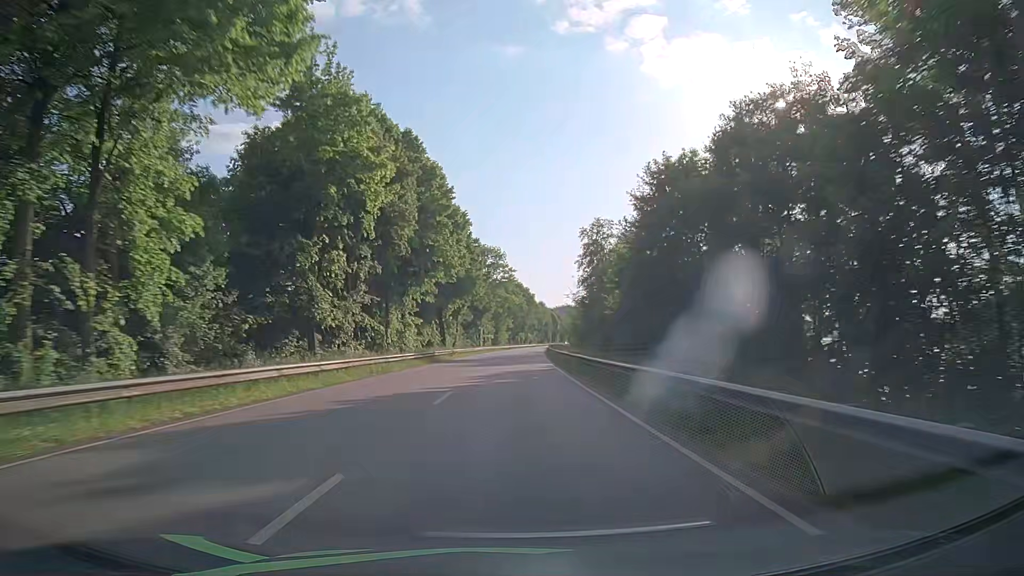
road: primary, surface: asphalt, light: Day
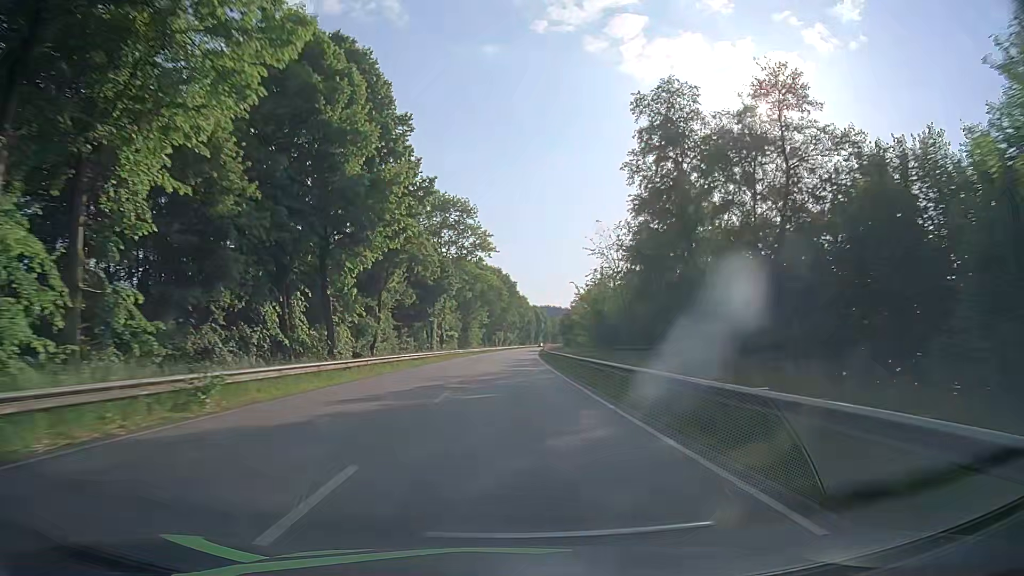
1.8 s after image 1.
(+0.7, +47.6) m; +2°
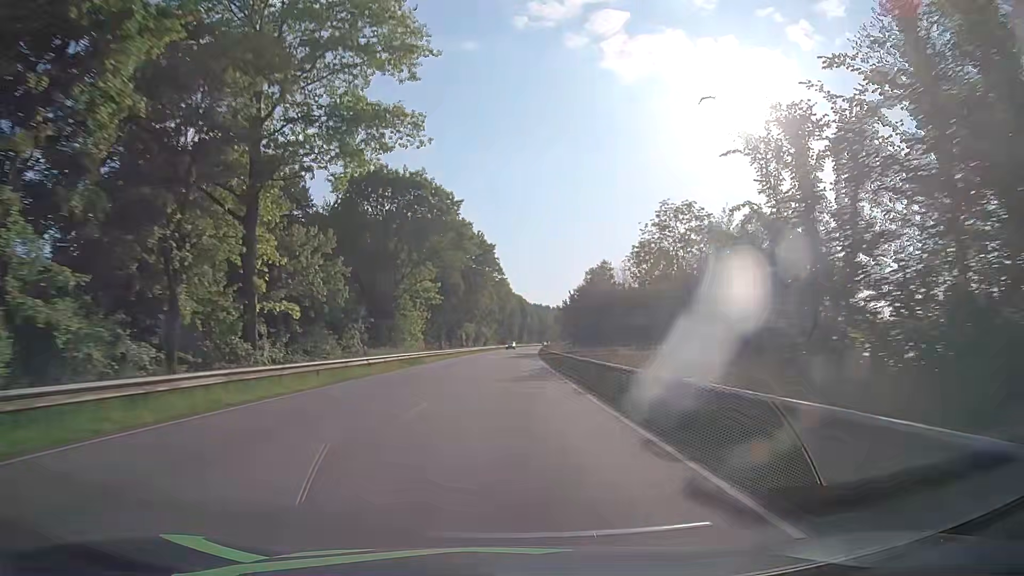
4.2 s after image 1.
(+1.0, +63.4) m; +2°
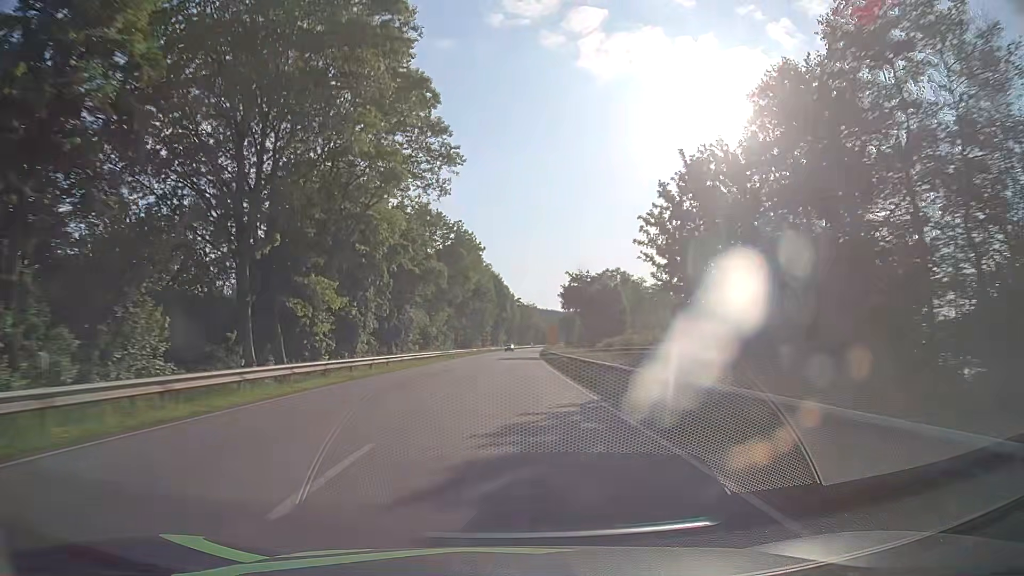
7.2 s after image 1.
(+1.4, +79.3) m; +2°
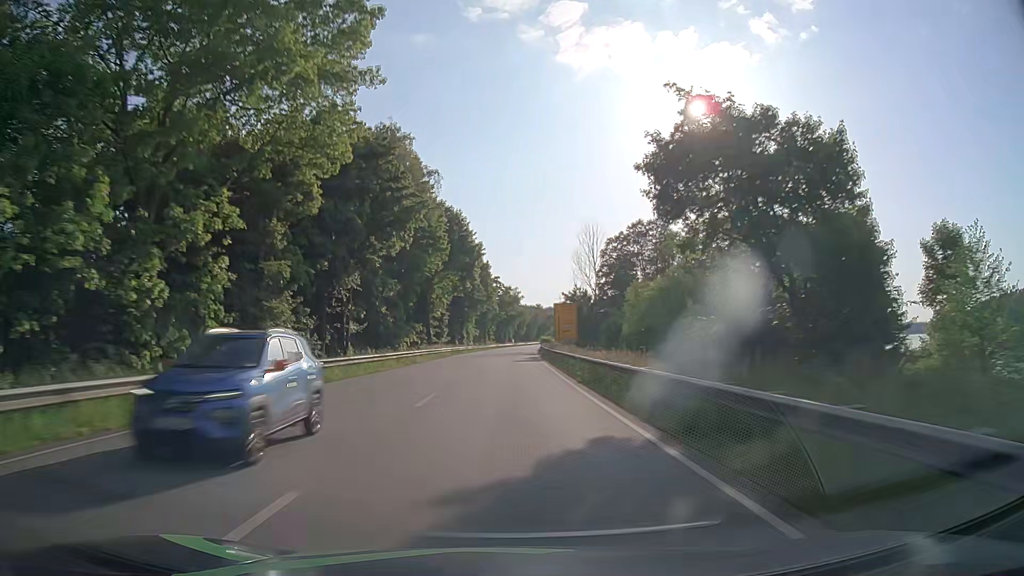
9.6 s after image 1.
(+1.1, +63.3) m; +2°
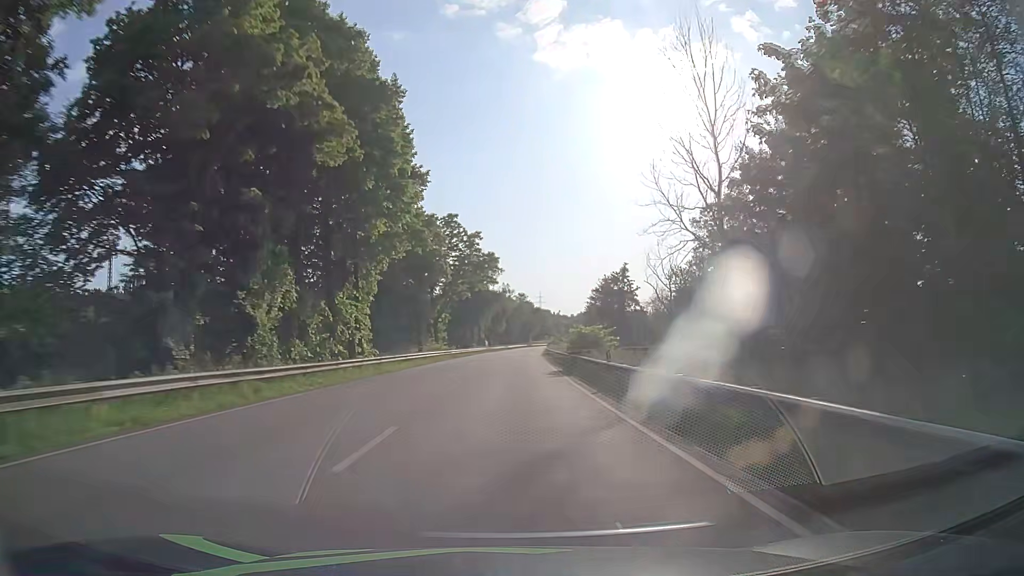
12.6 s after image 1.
(+1.4, +79.1) m; +2°
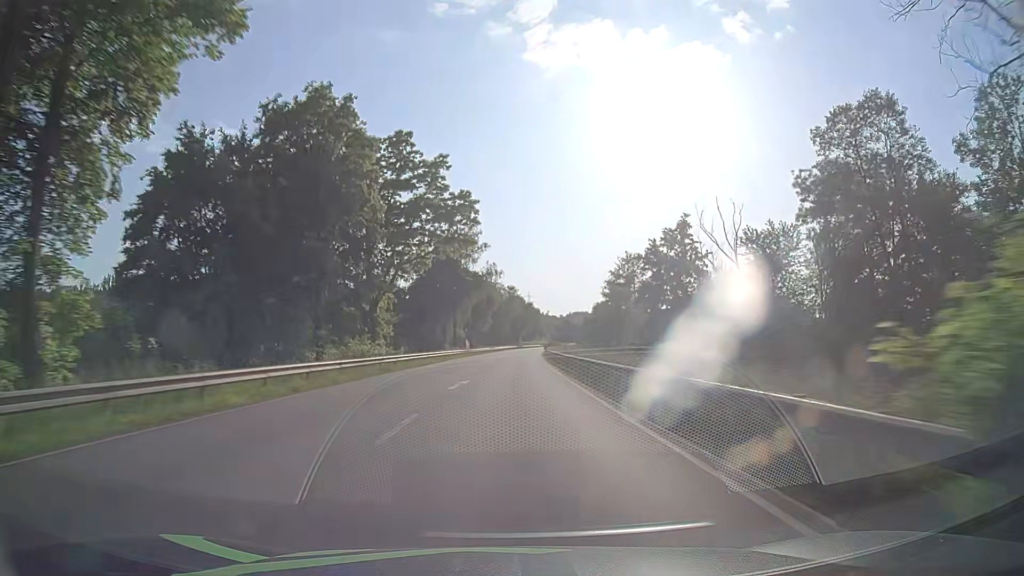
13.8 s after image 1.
(+0.3, +31.7) m; +1°
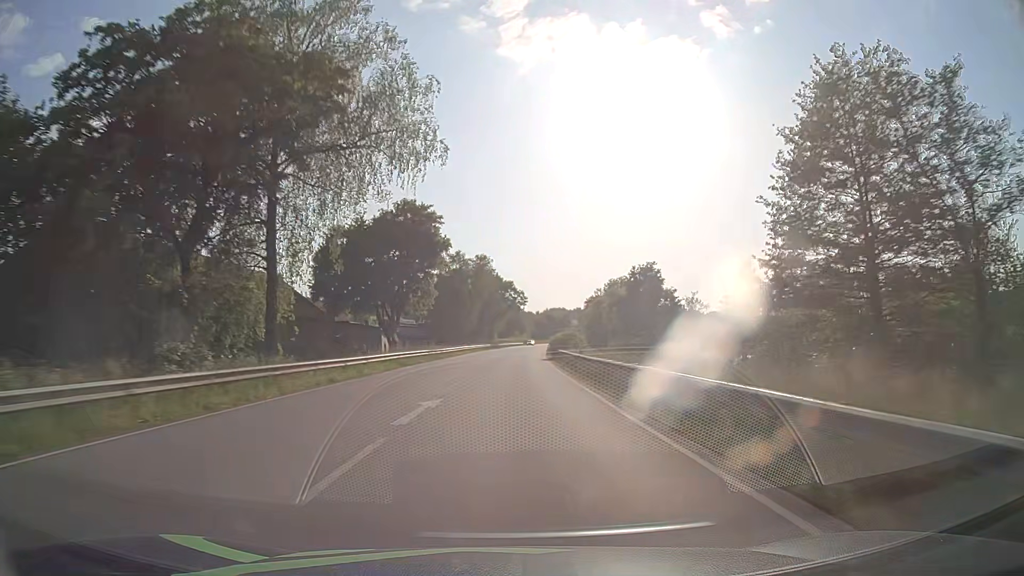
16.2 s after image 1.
(+1.8, +63.3) m; +3°
(0, +10) (0, +20) (0, +30) (+1, +40) (+1, +50) (+1, +60) (+2, +70) (+2, +80) (+3, +90) (+4, +100) m
